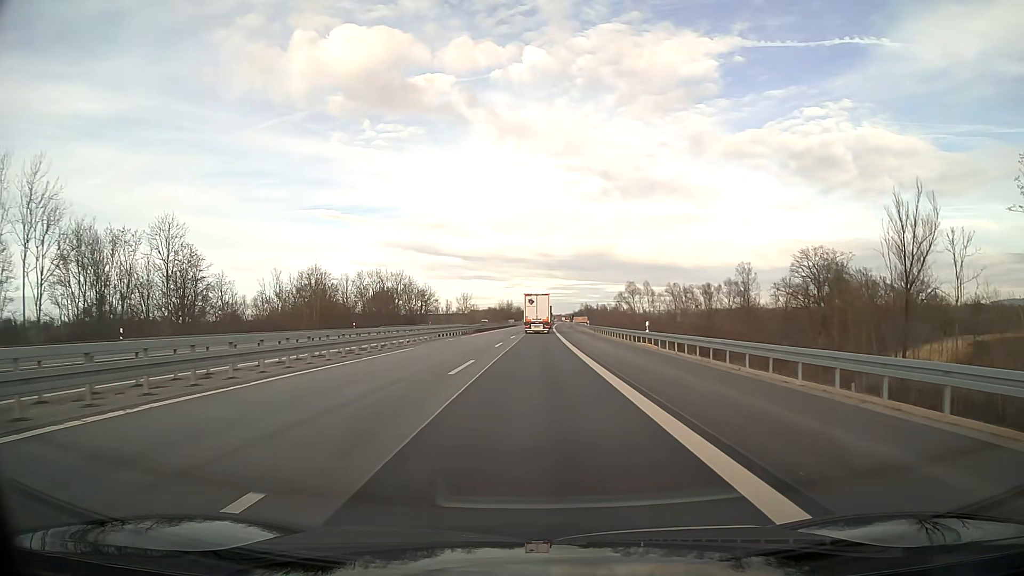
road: motorway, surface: asphalt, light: Day
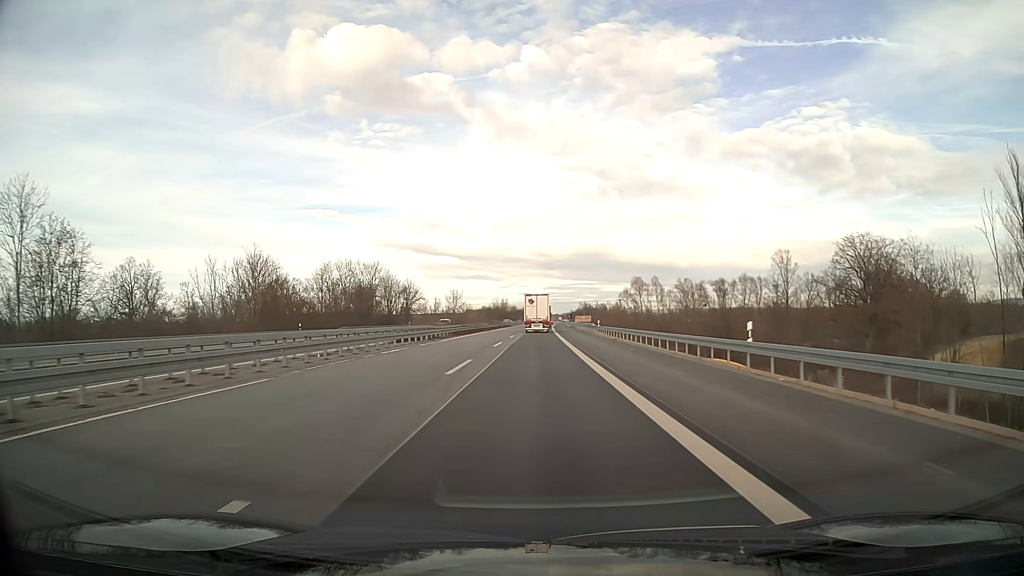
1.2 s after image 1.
(+0.1, +18.3) m; 0°
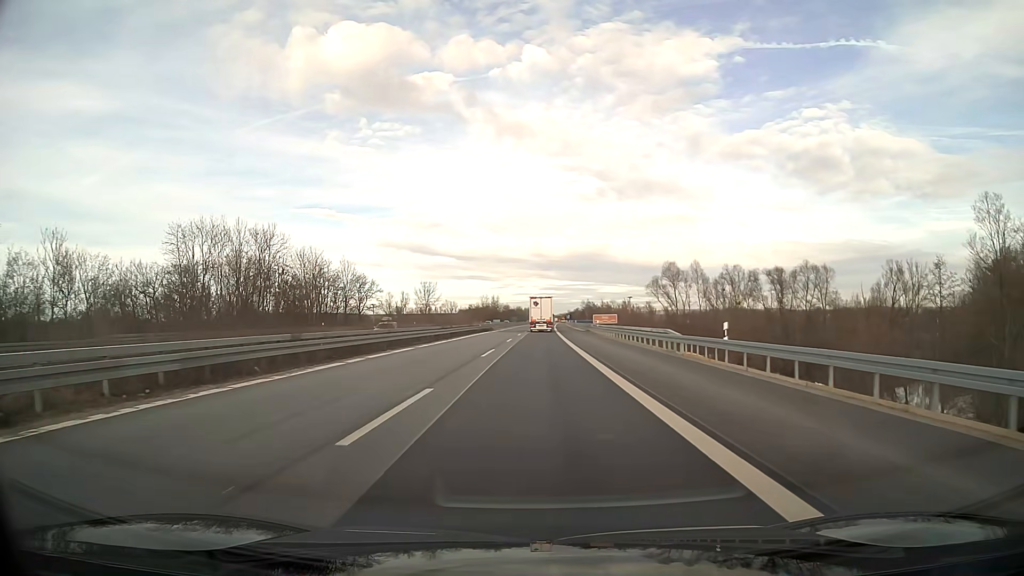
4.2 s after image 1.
(+0.1, +45.7) m; 0°
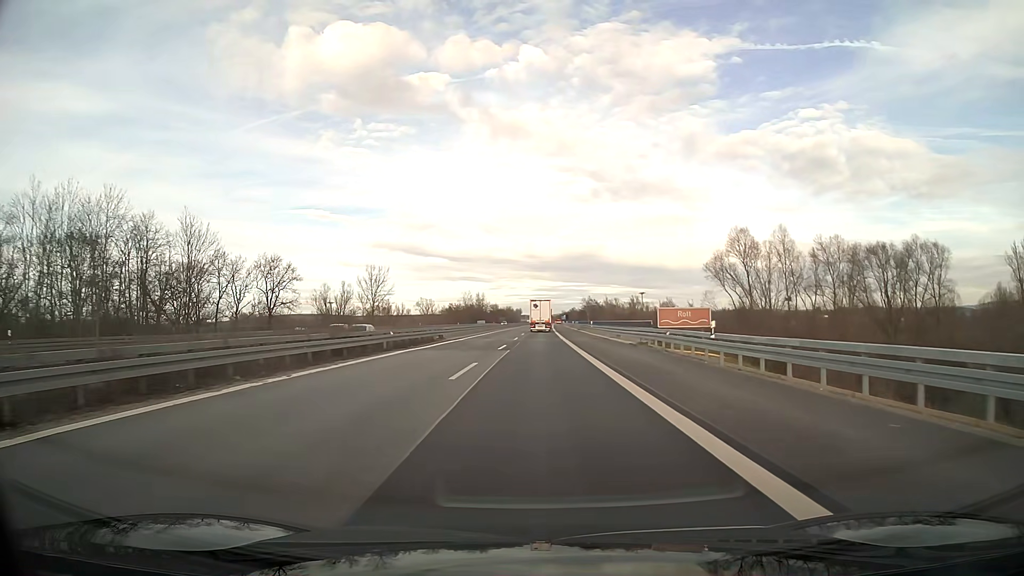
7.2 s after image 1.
(+0.3, +45.7) m; +1°
